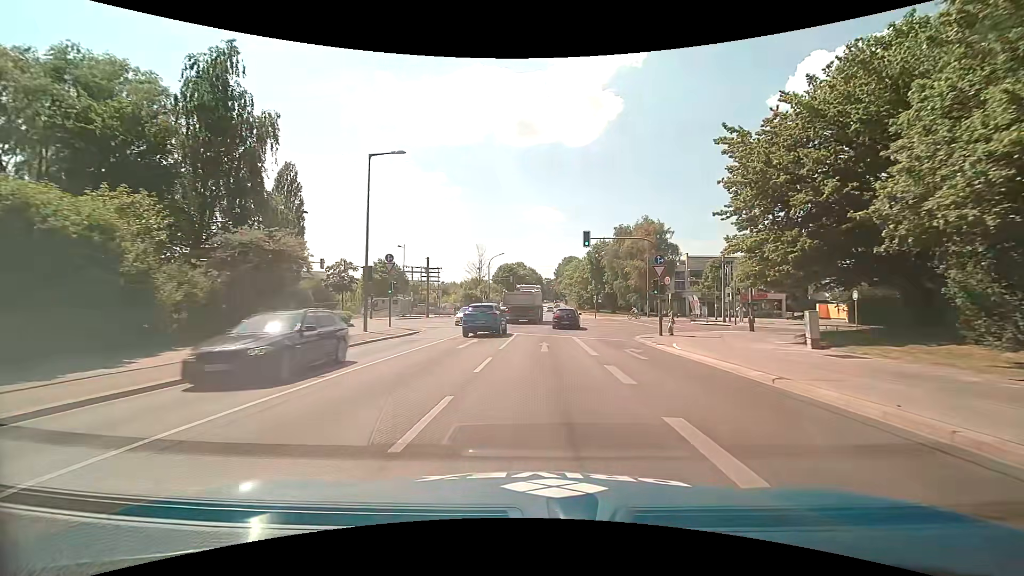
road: secondary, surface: asphalt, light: Day
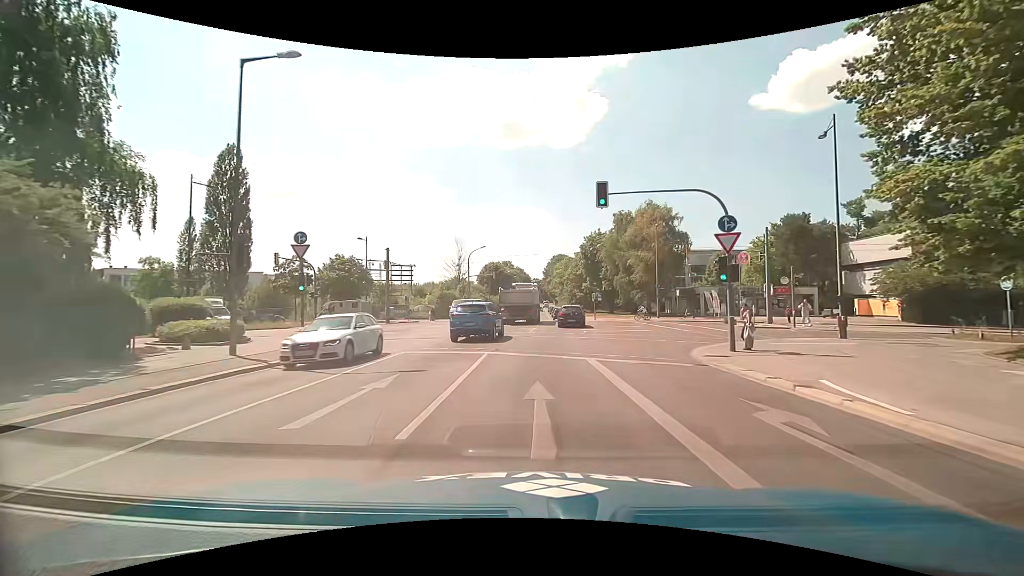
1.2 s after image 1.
(+0.1, +11.5) m; +1°
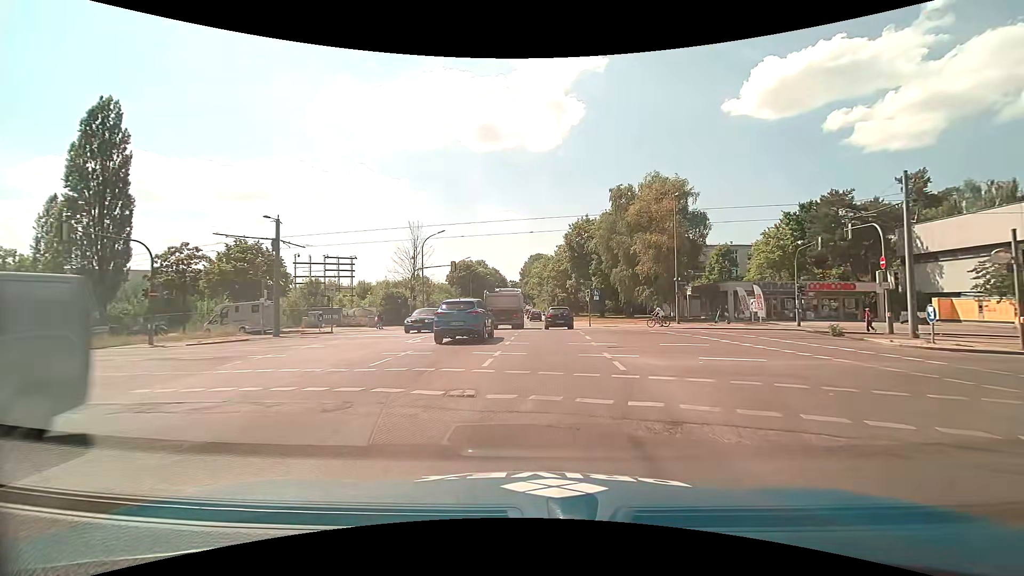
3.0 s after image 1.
(+0.4, +16.2) m; +2°
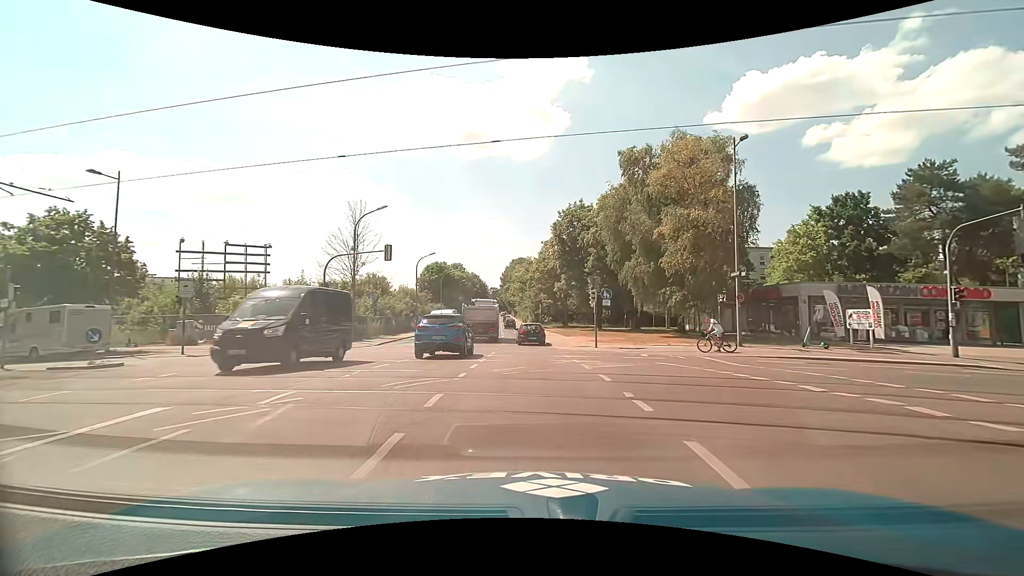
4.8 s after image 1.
(+0.6, +15.8) m; +3°
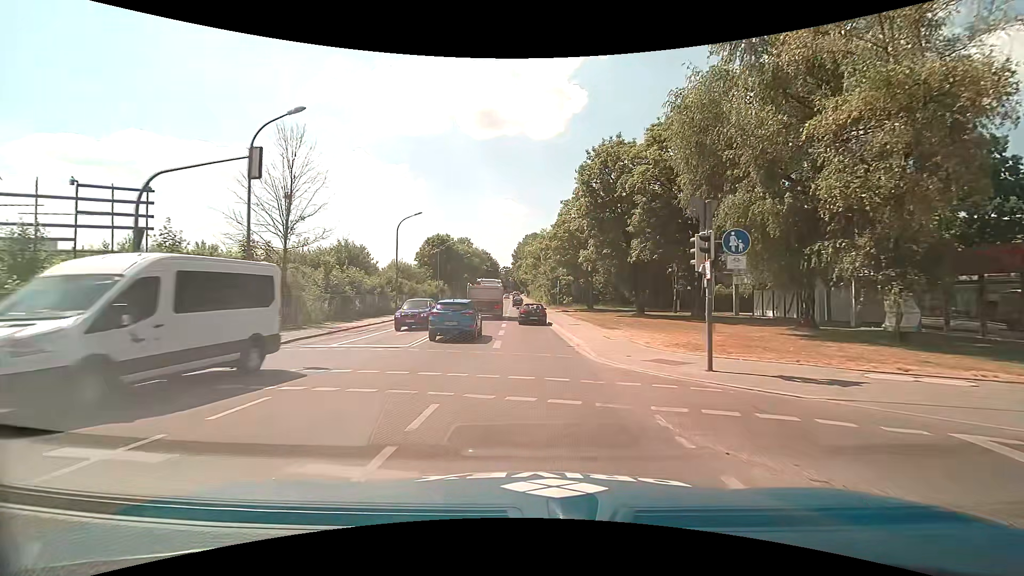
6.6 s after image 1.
(-0.3, +16.1) m; -2°
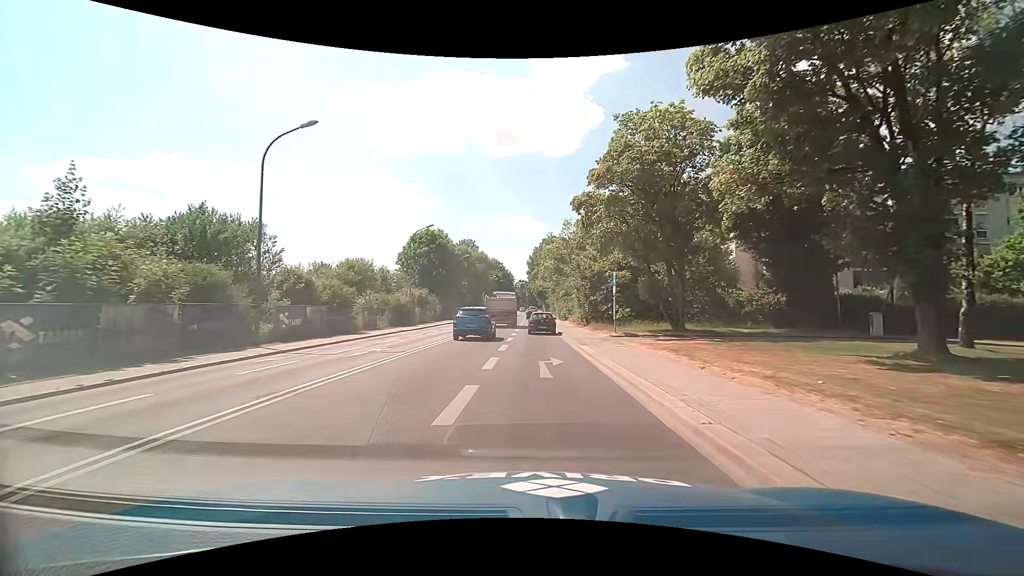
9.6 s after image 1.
(-0.5, +29.1) m; -2°
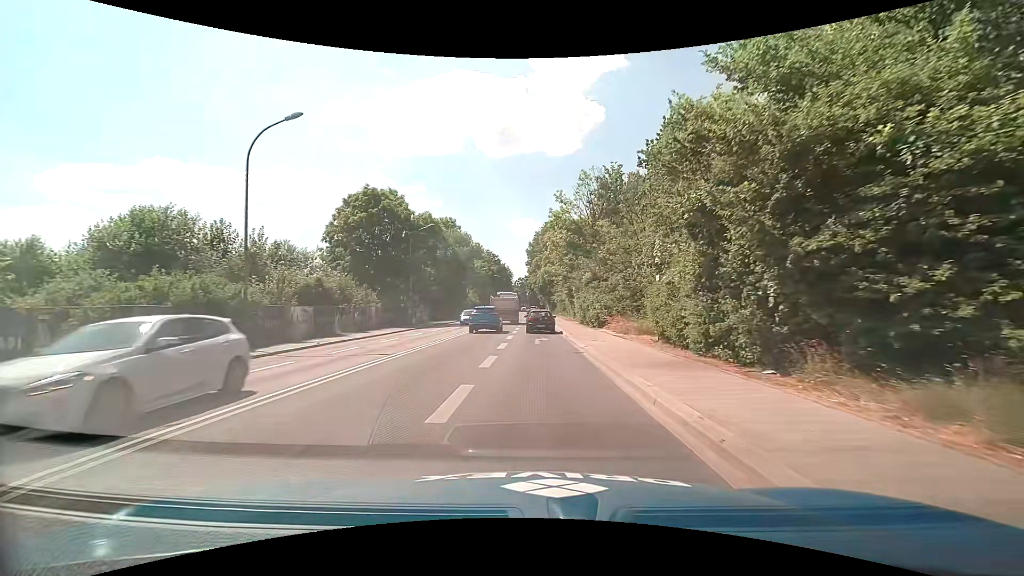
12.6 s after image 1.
(+0.2, +30.2) m; +1°
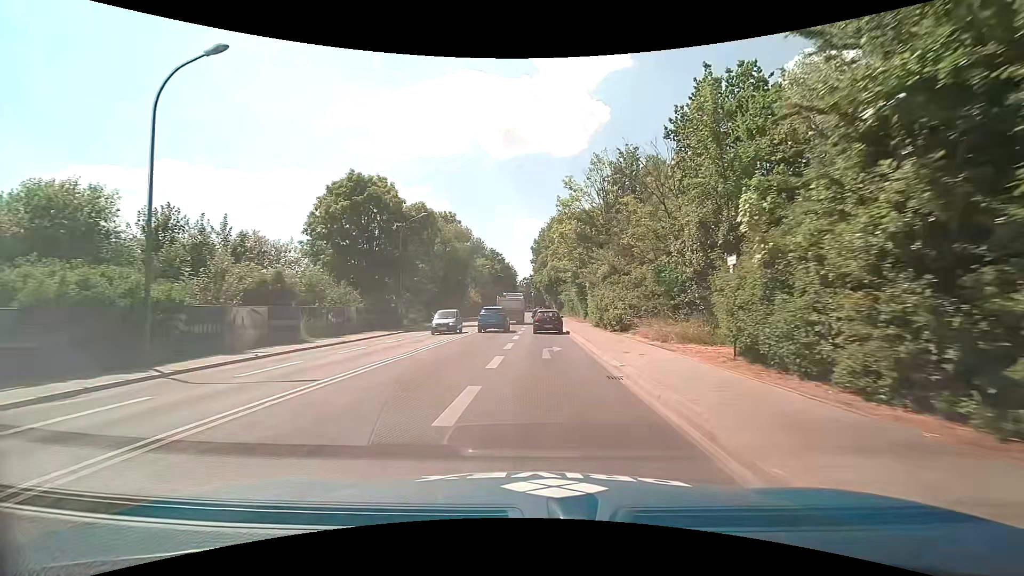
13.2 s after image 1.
(-0.1, +6.1) m; -1°
(0, +10) (0, +20) (0, +30) (0, +40) (+1, +50) (+1, +60) (+1, +70) (+1, +80) (+1, +90) (+1, +100) m
